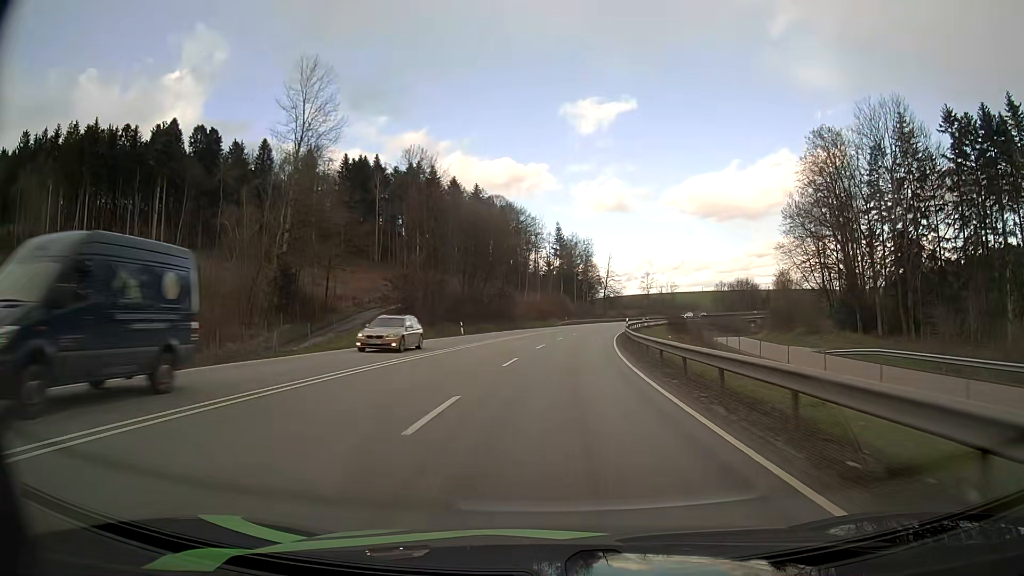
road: primary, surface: asphalt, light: Day
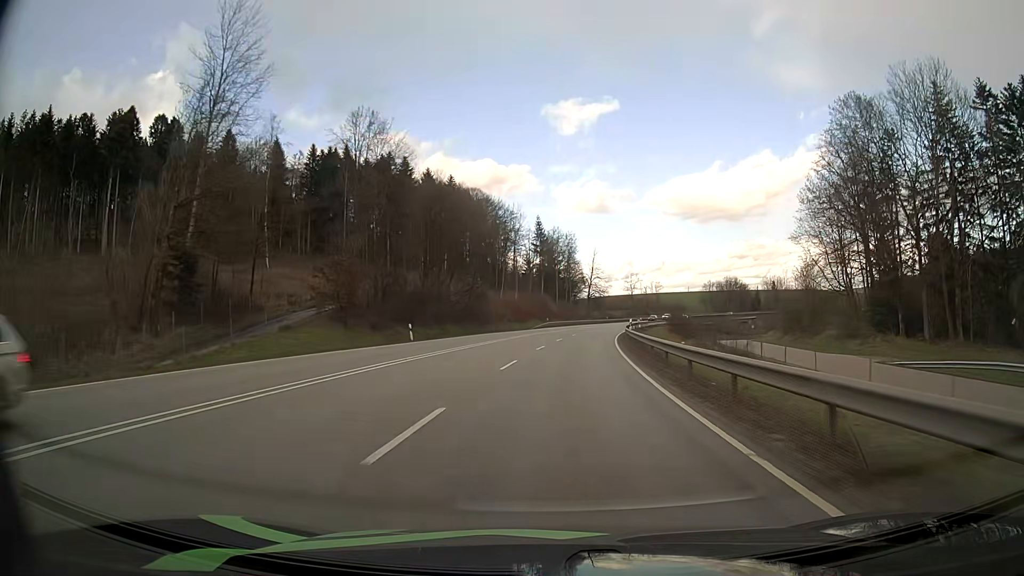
(+0.2, +13.4) m; +2°
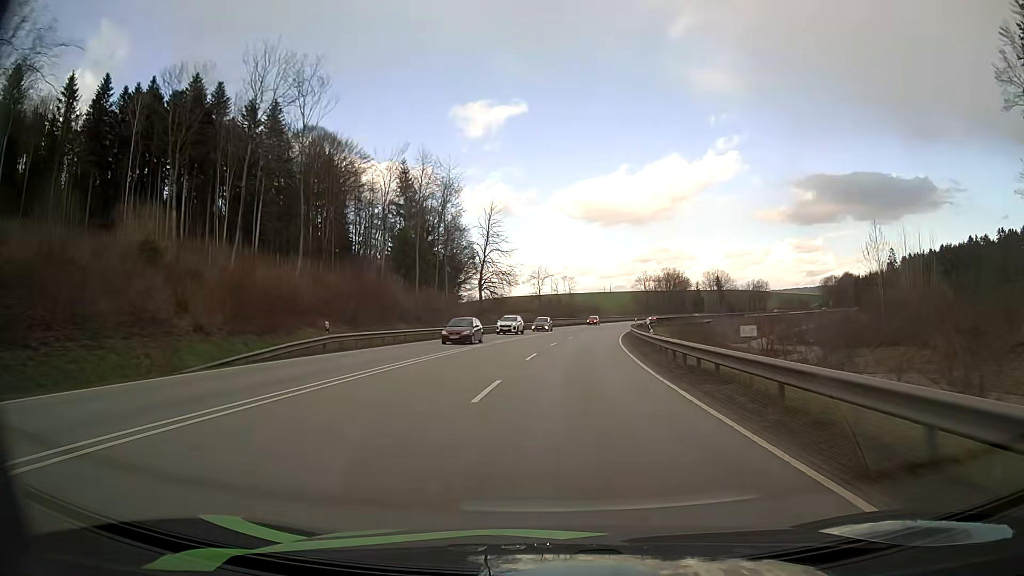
(+4.8, +66.4) m; +8°
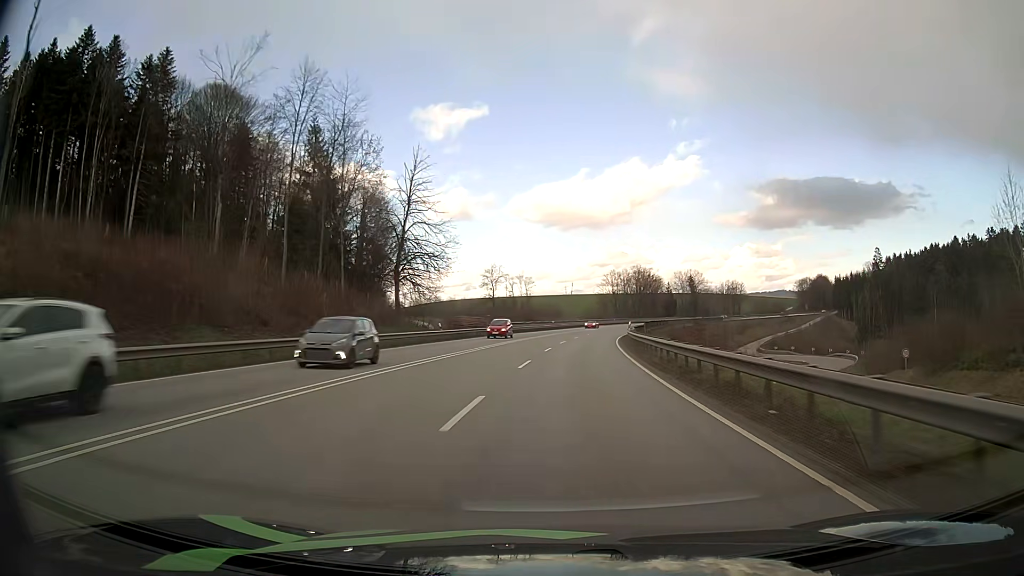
(+0.9, +26.6) m; +4°
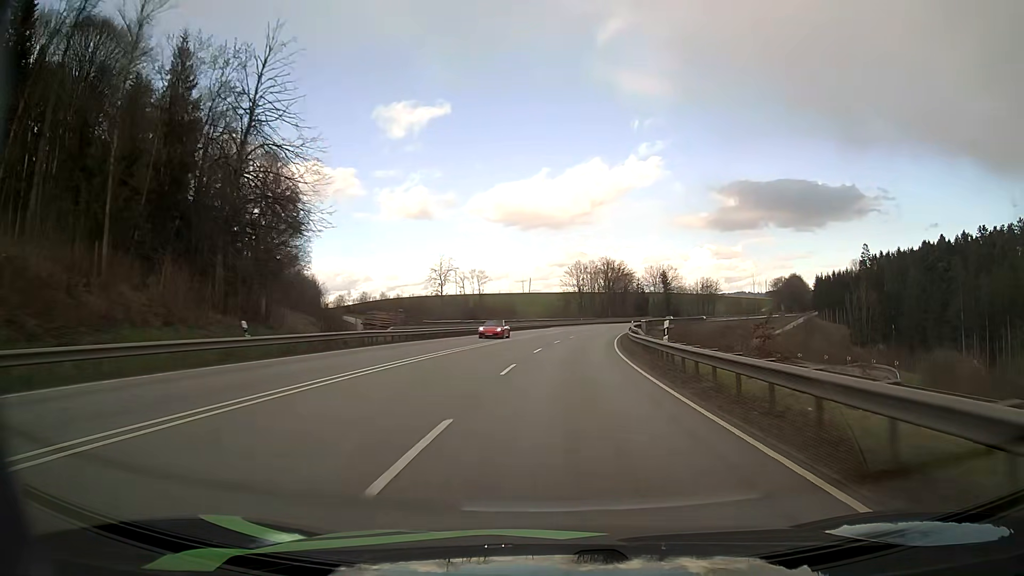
(+0.9, +26.9) m; +4°
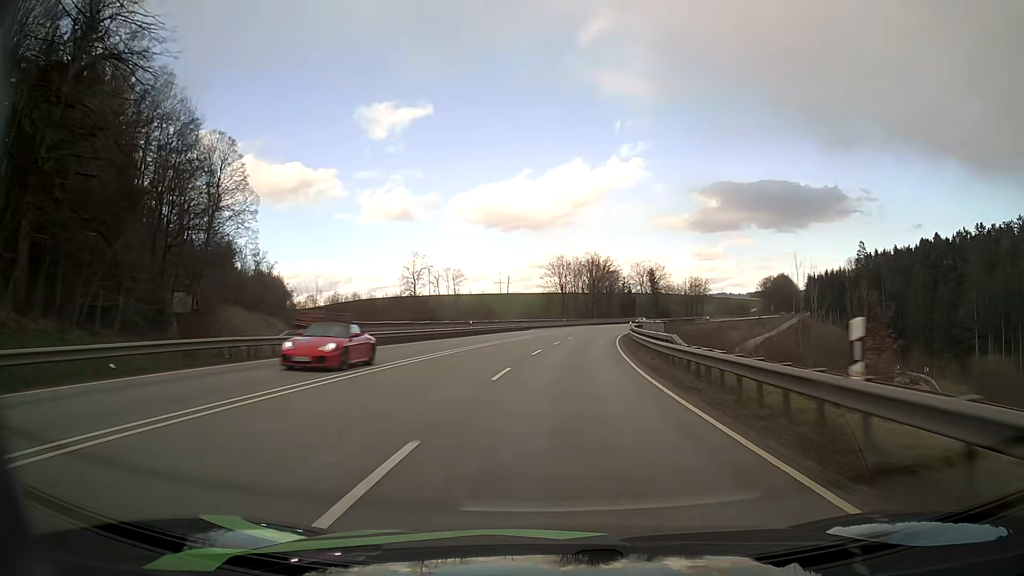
(+0.2, +13.6) m; +2°
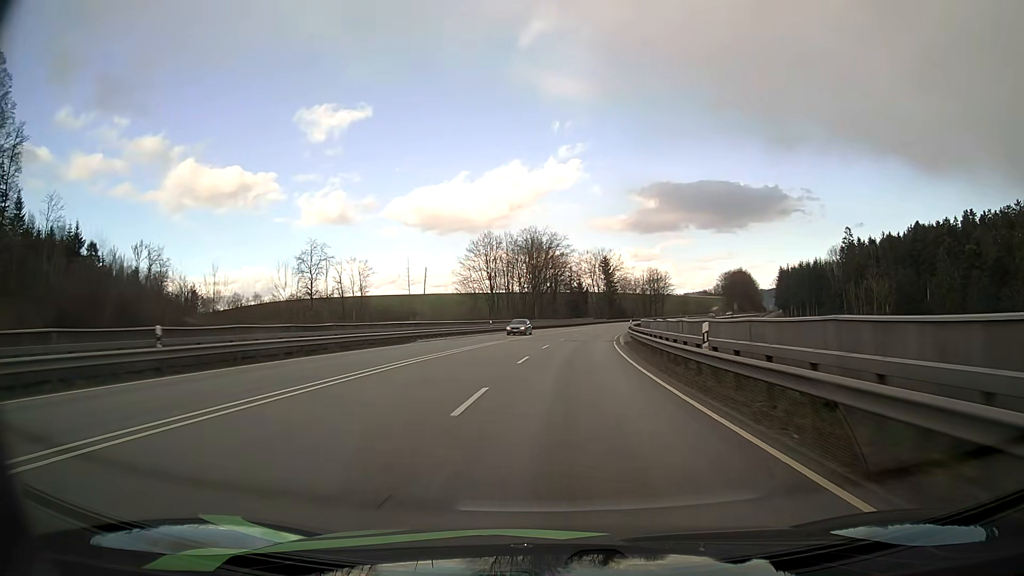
(+1.9, +41.7) m; +5°
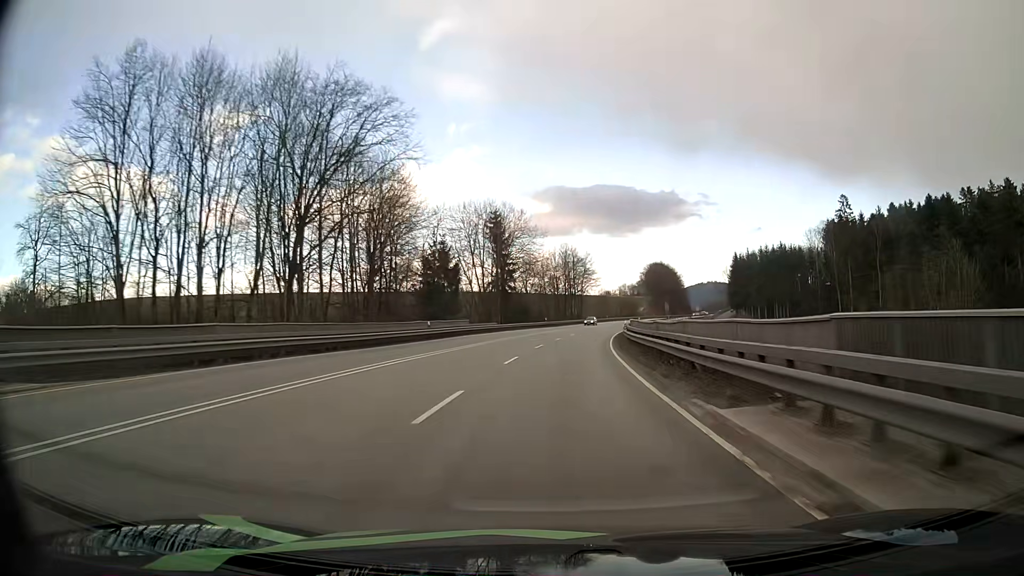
(+6.0, +72.2) m; +9°
(0, +10) (0, +20) (+1, +30) (+2, +40) (+3, +50) (+4, +60) (+5, +70) (+7, +80) (+9, +89) (+11, +99) m
